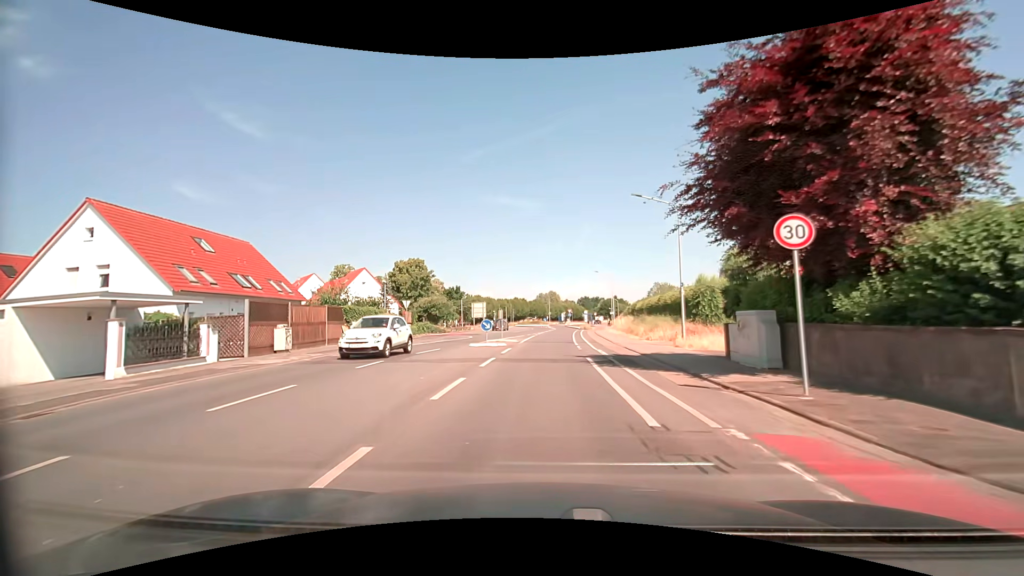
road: tertiary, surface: asphalt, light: Day
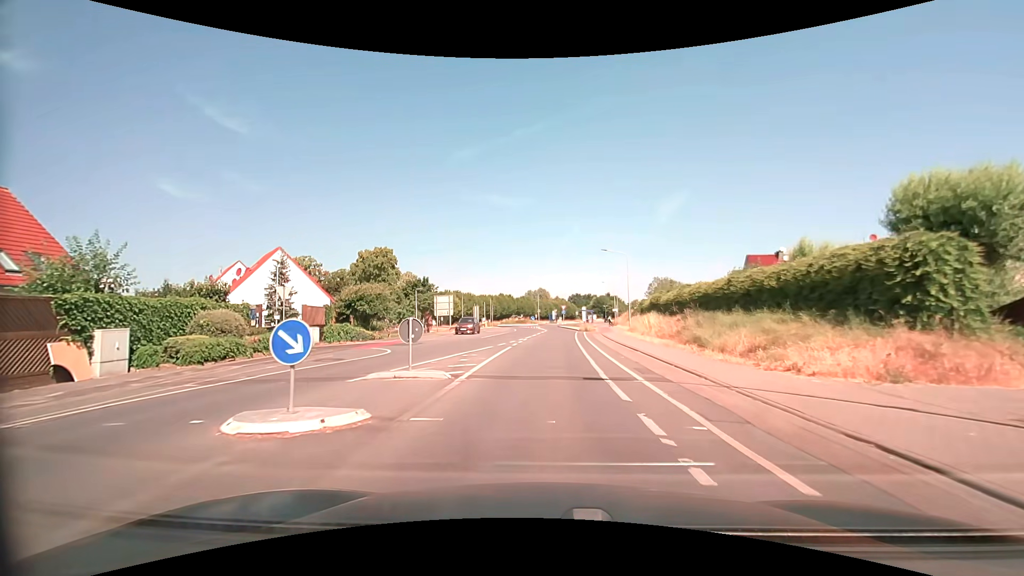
(+0.2, +19.5) m; +1°
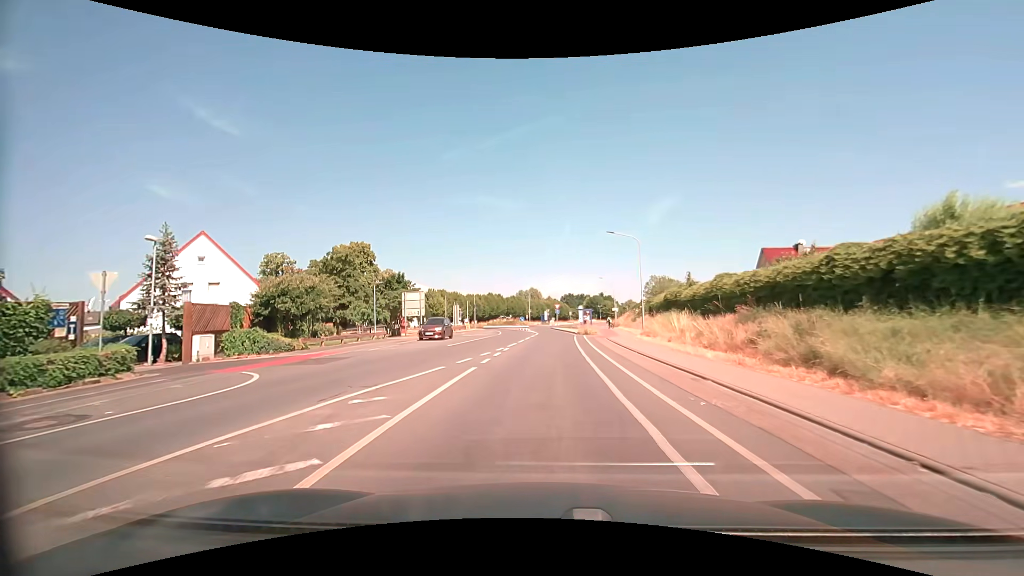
(+0.1, +9.9) m; +1°
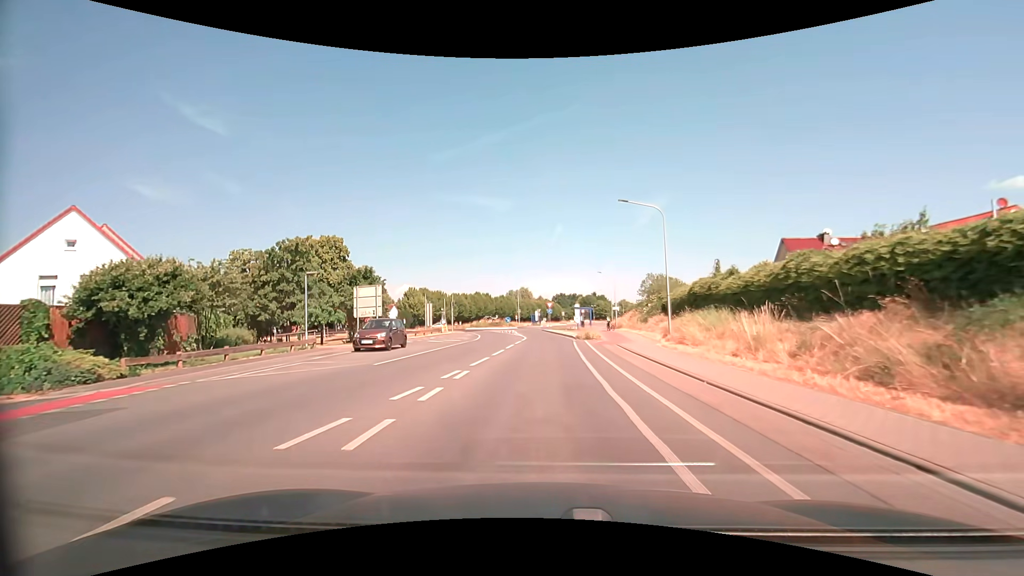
(+0.1, +10.0) m; +1°
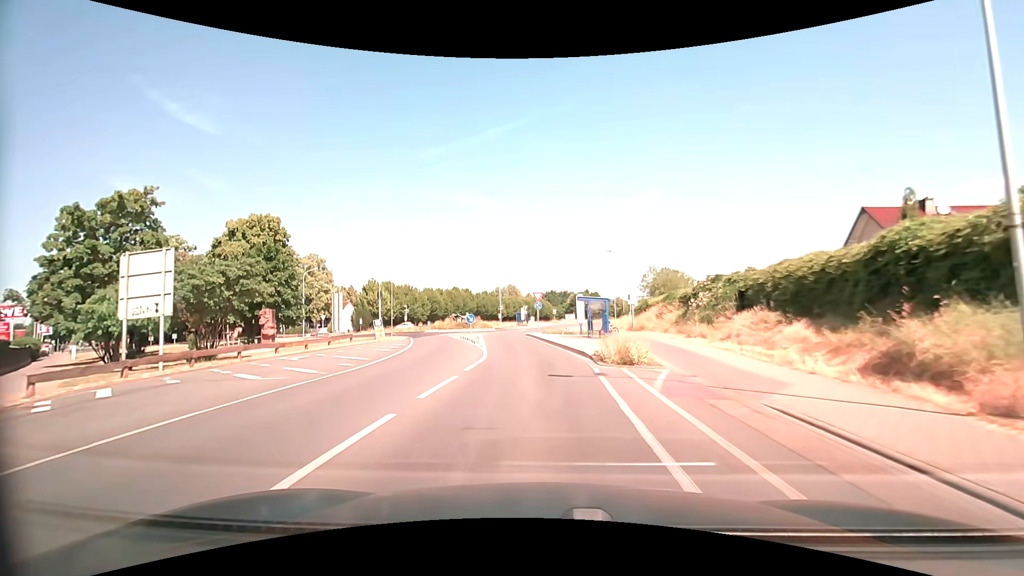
(+0.3, +19.8) m; +1°
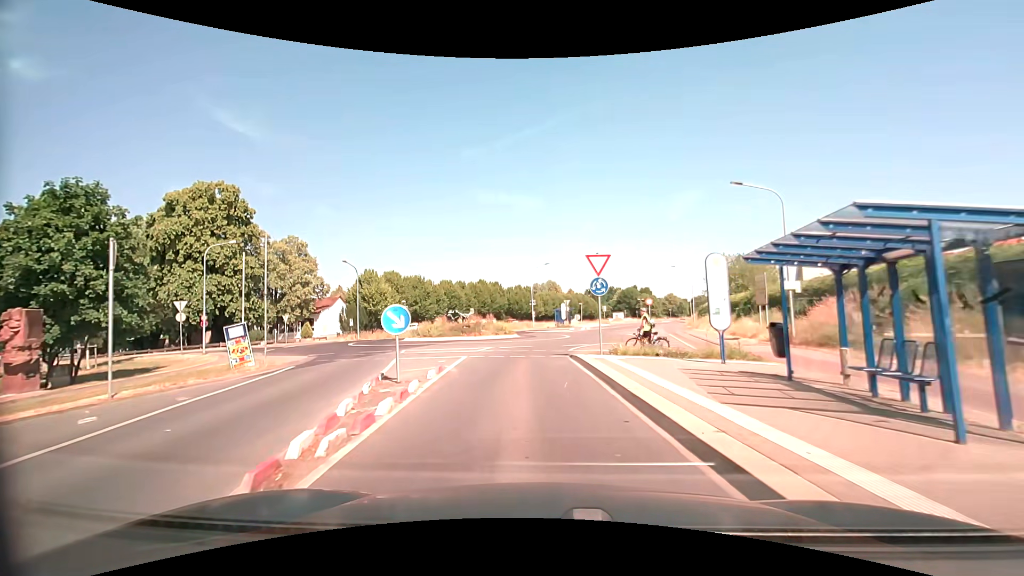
(-0.6, +22.2) m; -4°
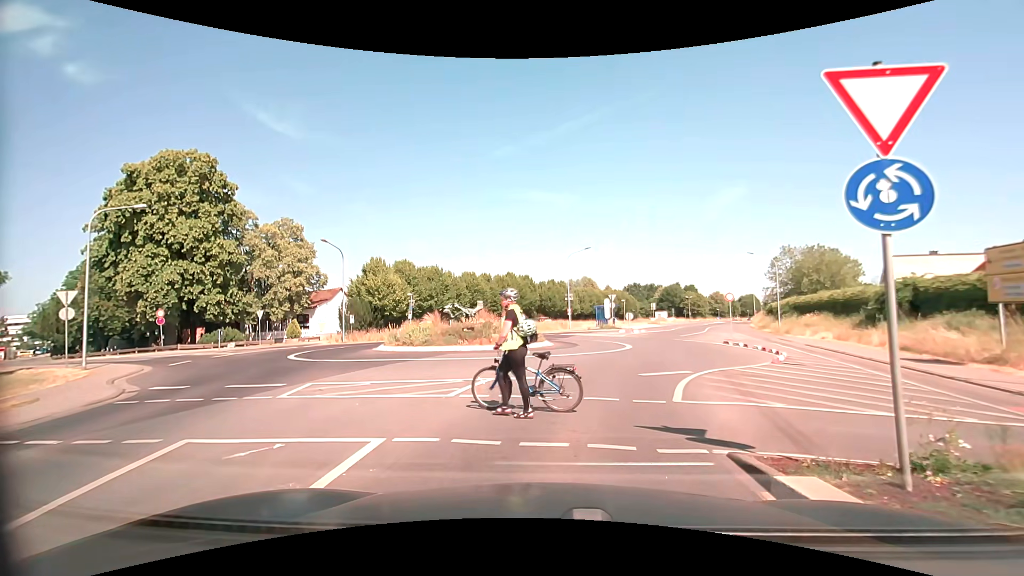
(-0.4, +11.5) m; -4°
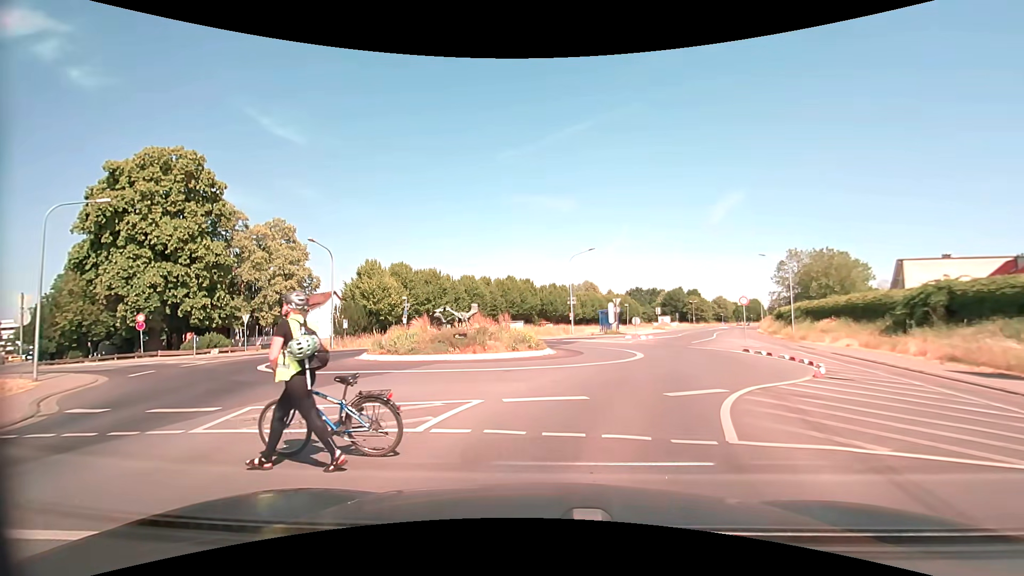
(0.0, +2.3) m; +1°
(+1, +10) (+5, +19) (+6, +29) (+9, +39) (+13, +48) (+16, +57) (+19, +67) (+23, +76) (+27, +85) (+30, +95) m
